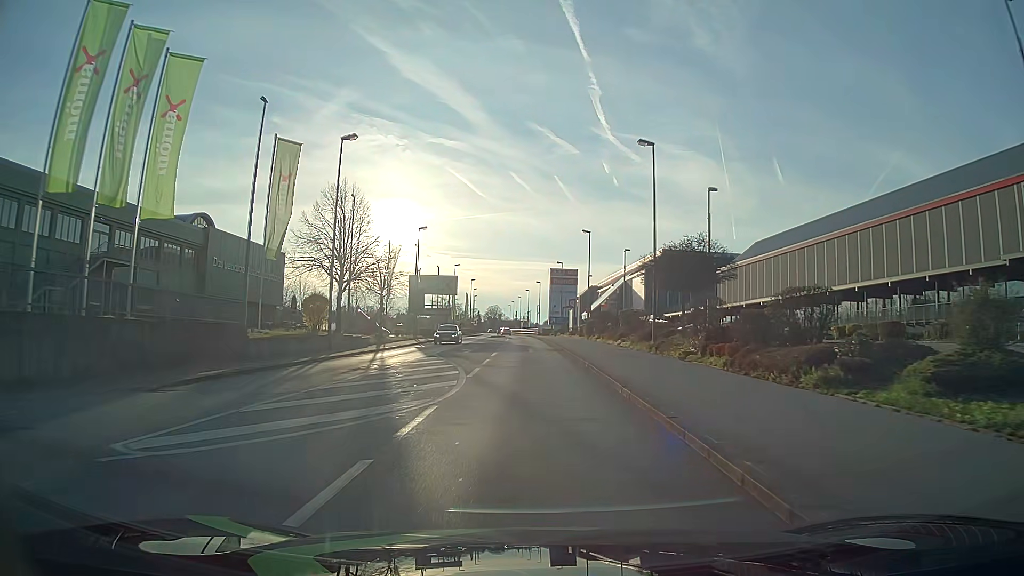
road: tertiary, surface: asphalt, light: Day
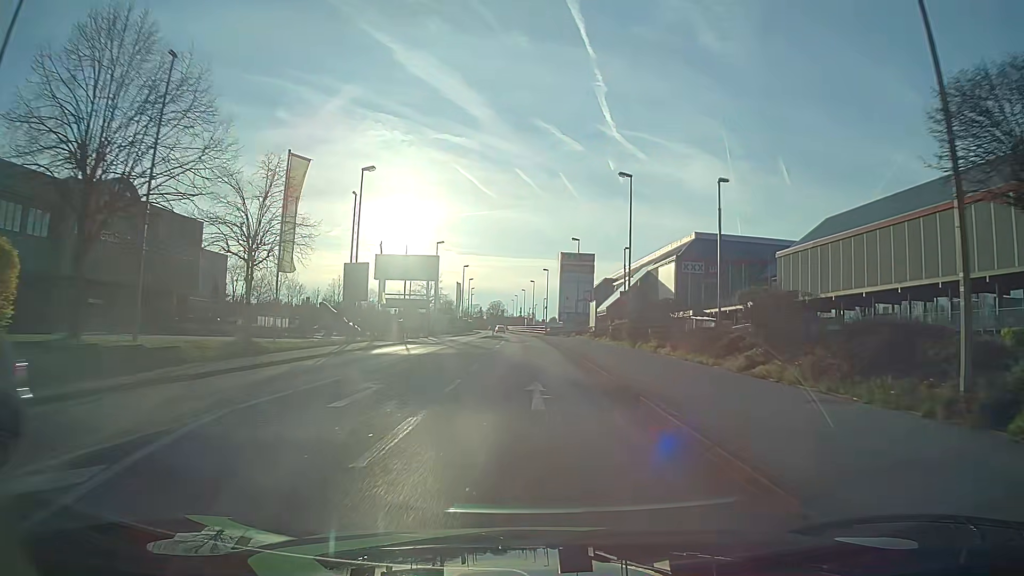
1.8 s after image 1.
(-0.2, +23.1) m; 0°
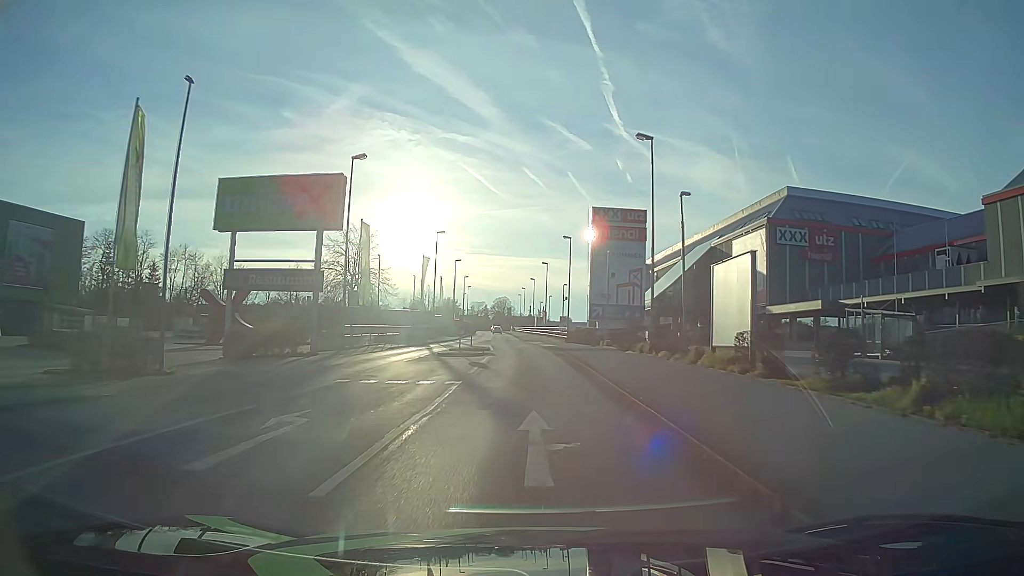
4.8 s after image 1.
(-0.5, +38.4) m; -1°
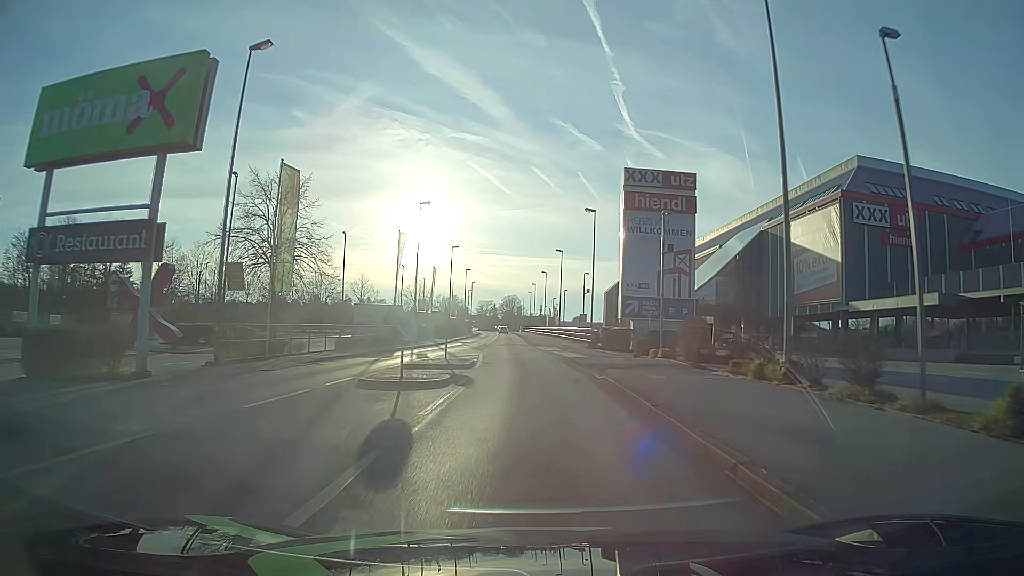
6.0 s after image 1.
(-0.2, +15.3) m; -1°
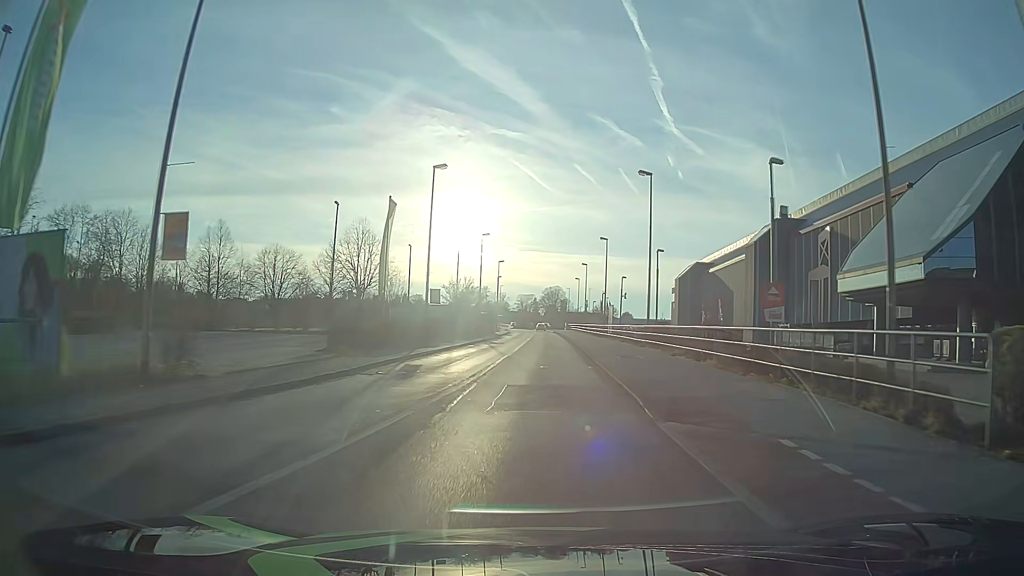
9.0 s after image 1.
(-0.8, +38.3) m; -4°
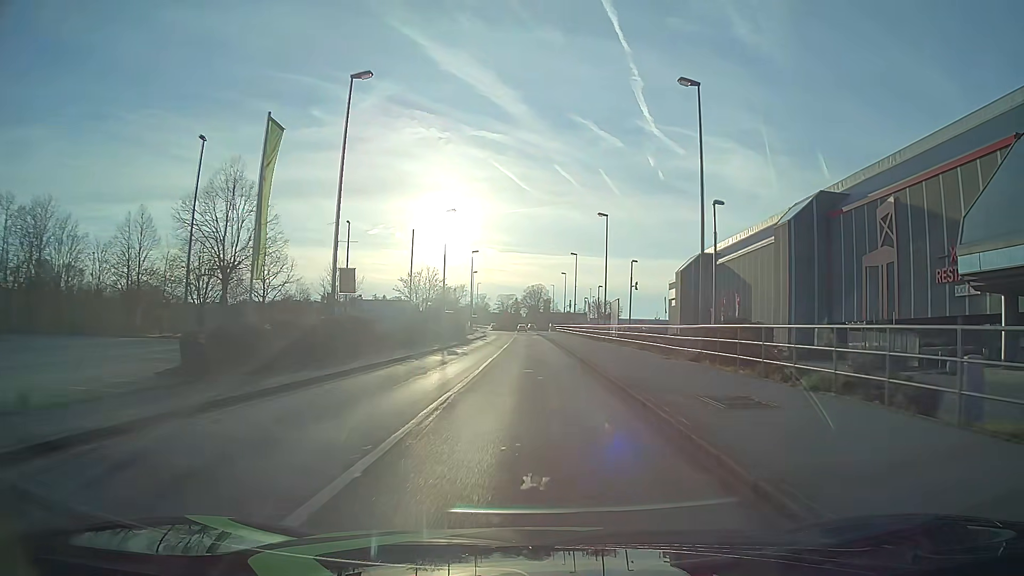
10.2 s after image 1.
(+0.2, +15.3) m; +2°
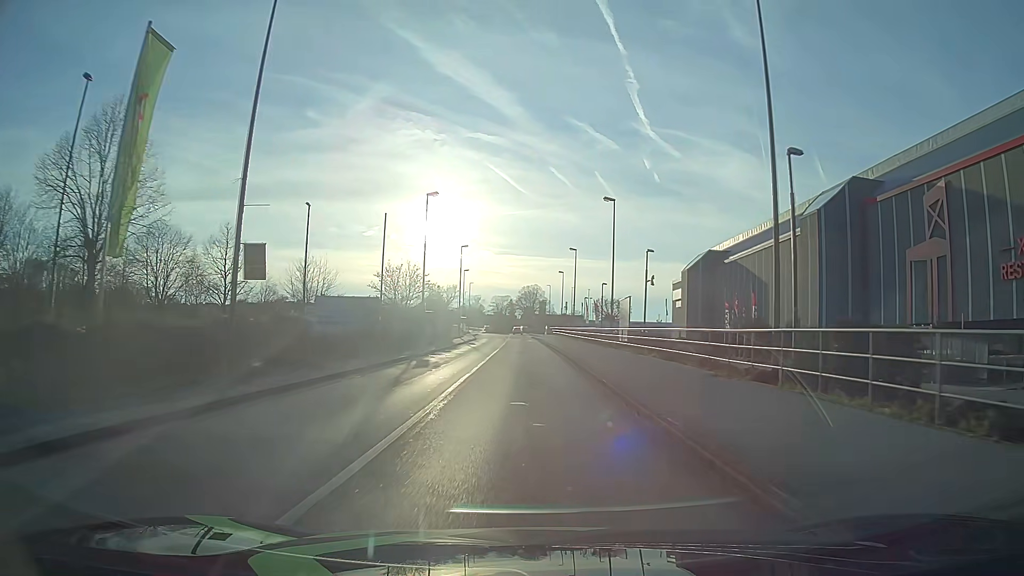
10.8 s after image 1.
(0.0, +7.7) m; 0°
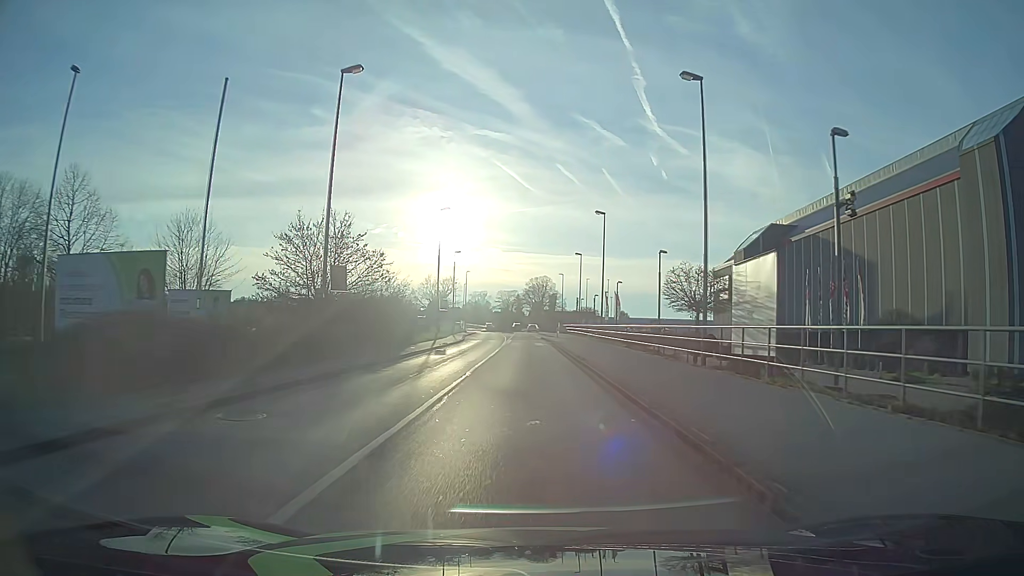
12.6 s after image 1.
(+0.1, +22.9) m; 0°
(0, +10) (0, +20) (0, +30) (0, +40) (-1, +50) (-1, +60) (-1, +70) (-1, +80) (-1, +90) (-2, +100) m
